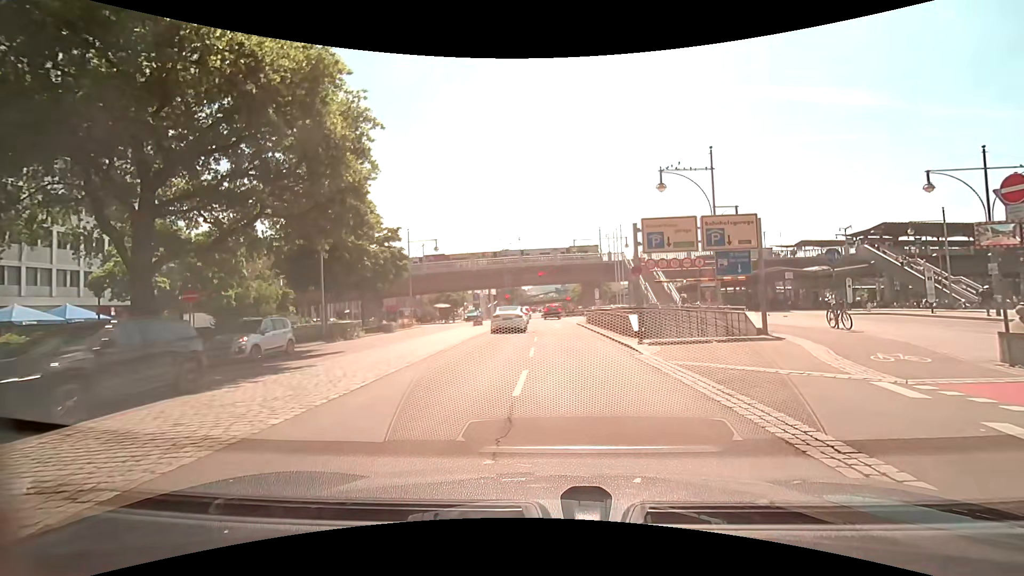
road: primary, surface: asphalt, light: Day
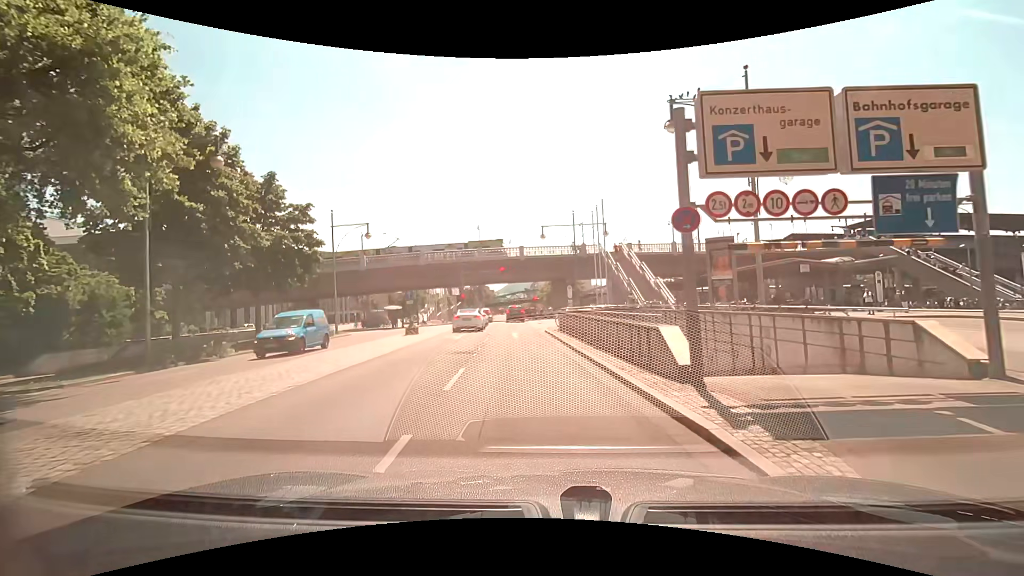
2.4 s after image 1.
(+0.8, +11.4) m; +4°
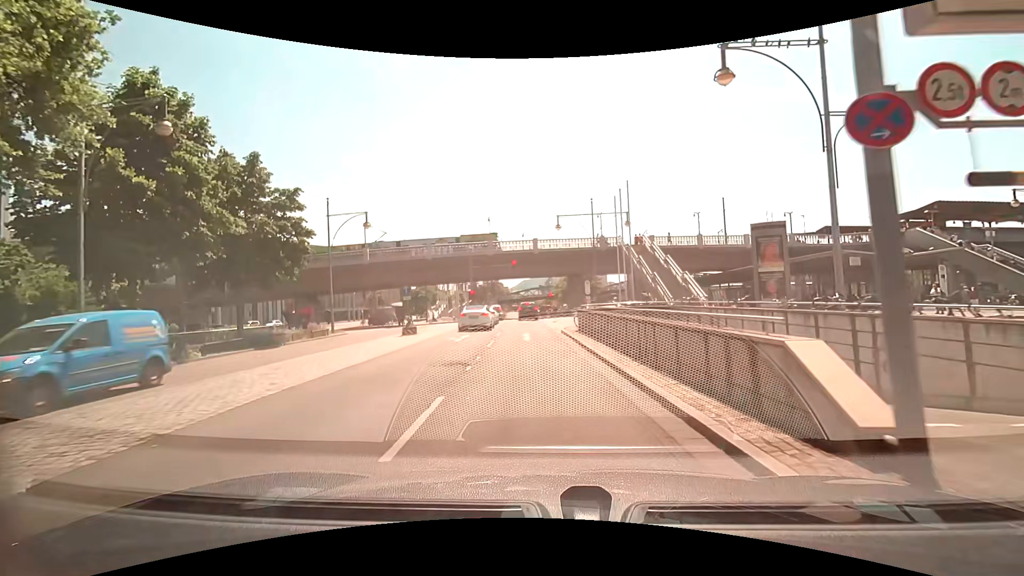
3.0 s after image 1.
(0.0, +4.0) m; -1°
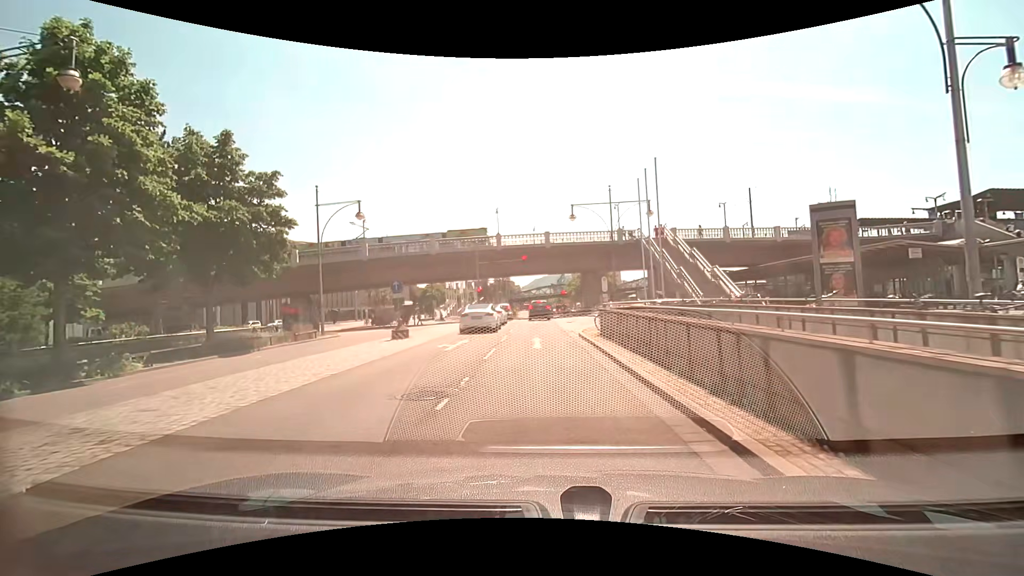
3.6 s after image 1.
(-0.1, +4.1) m; -3°
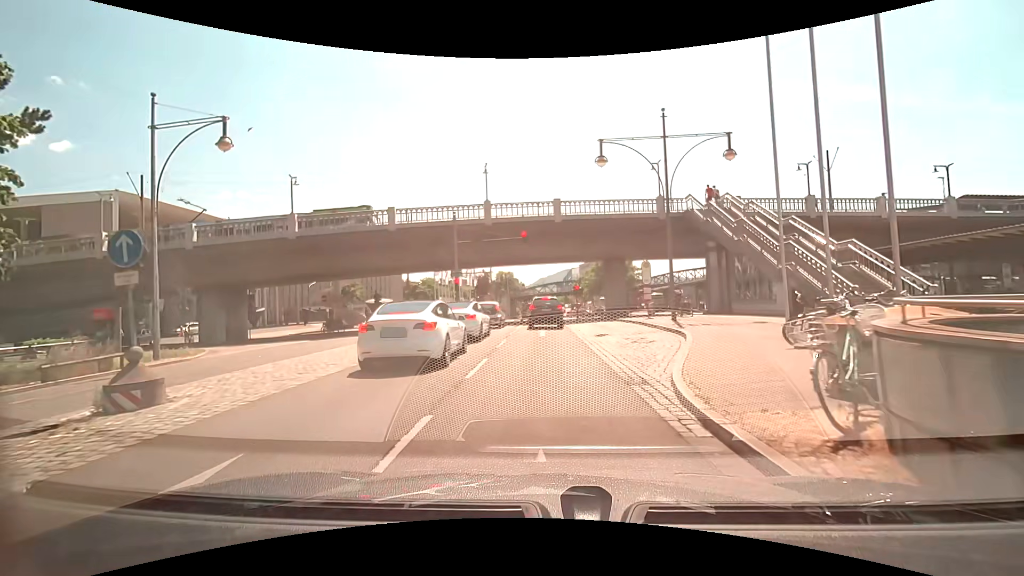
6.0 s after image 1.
(0.0, +15.4) m; 0°
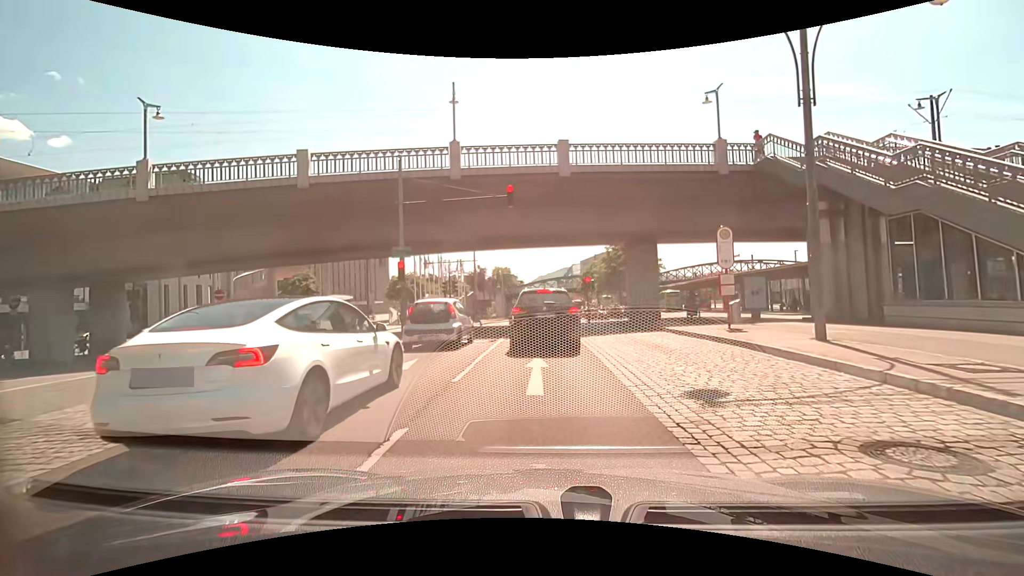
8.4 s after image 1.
(+0.1, +12.5) m; +1°
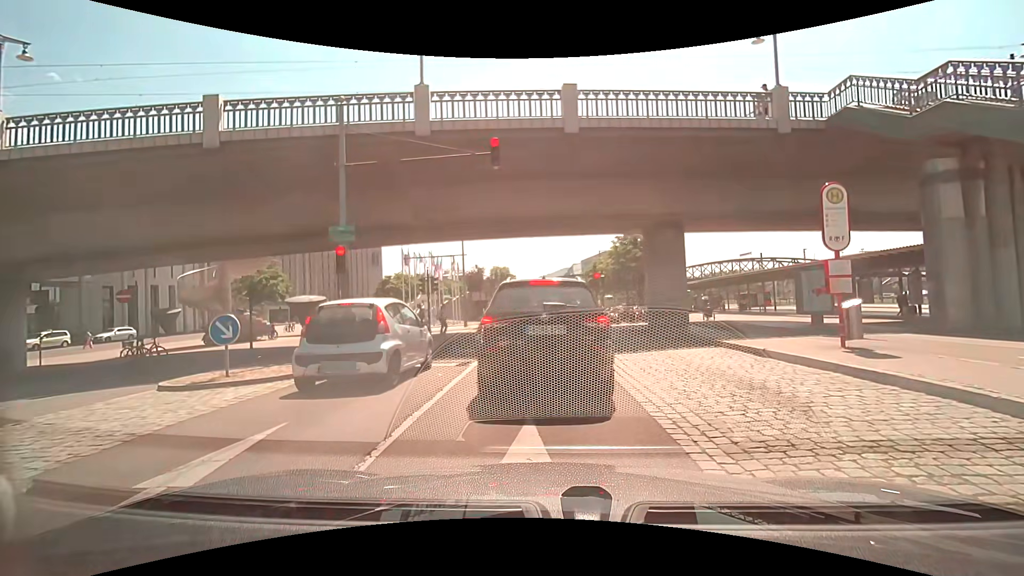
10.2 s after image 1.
(-0.1, +5.9) m; -1°
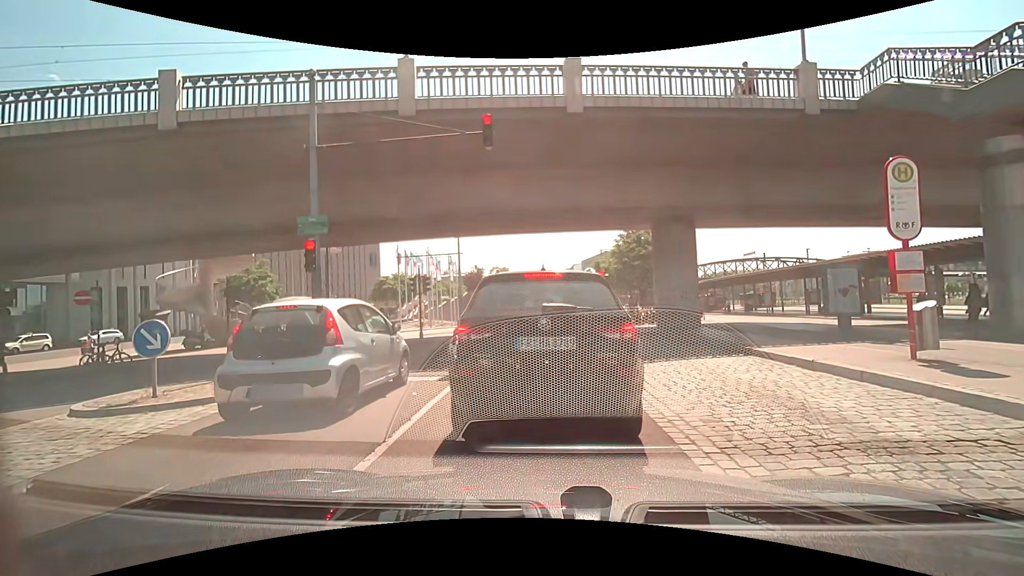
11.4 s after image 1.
(0.0, +1.7) m; +1°
(0, +10) (0, +20) (0, +30) (-1, +40) (0, +50) (0, +60) (+1, +70) (+3, +80) (+4, +90) (+5, +100) m
